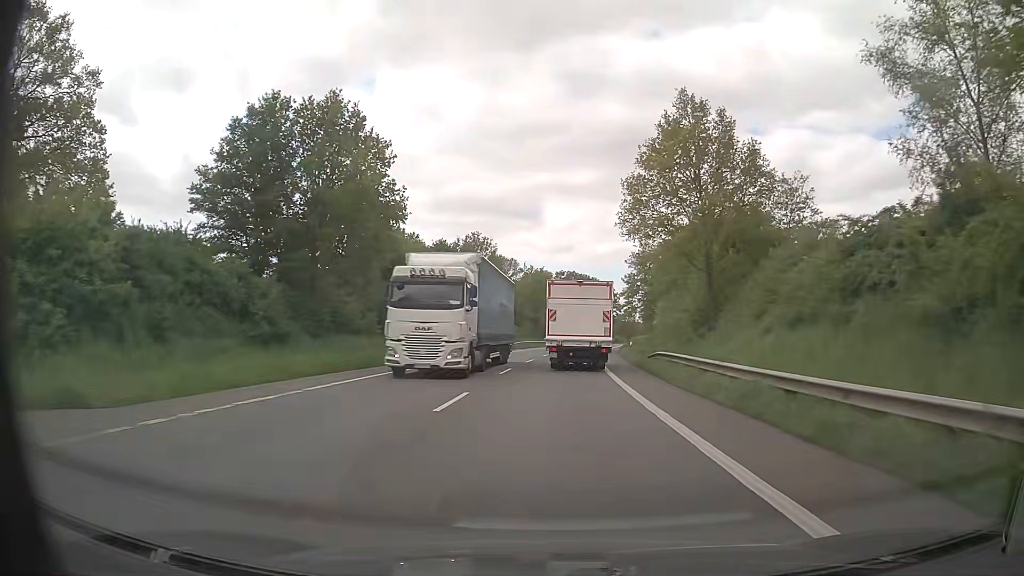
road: primary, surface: asphalt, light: Day
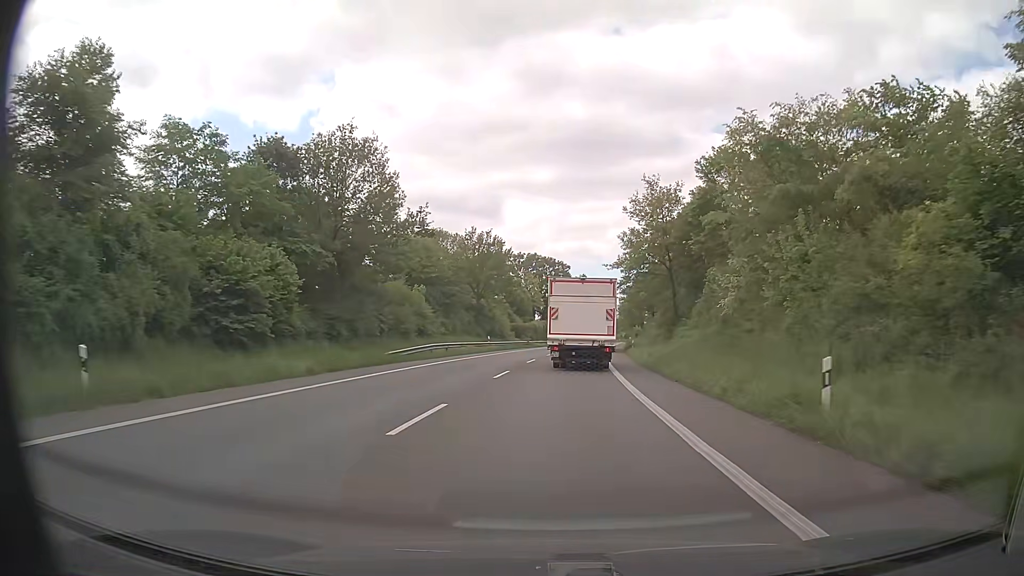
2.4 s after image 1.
(+1.2, +39.7) m; +4°
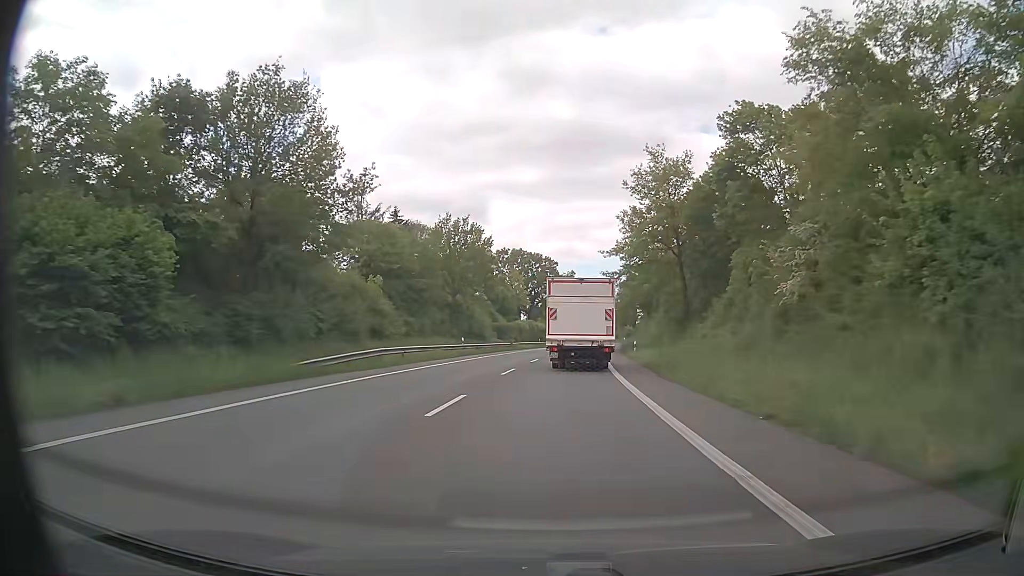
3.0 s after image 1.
(0.0, +9.9) m; +1°
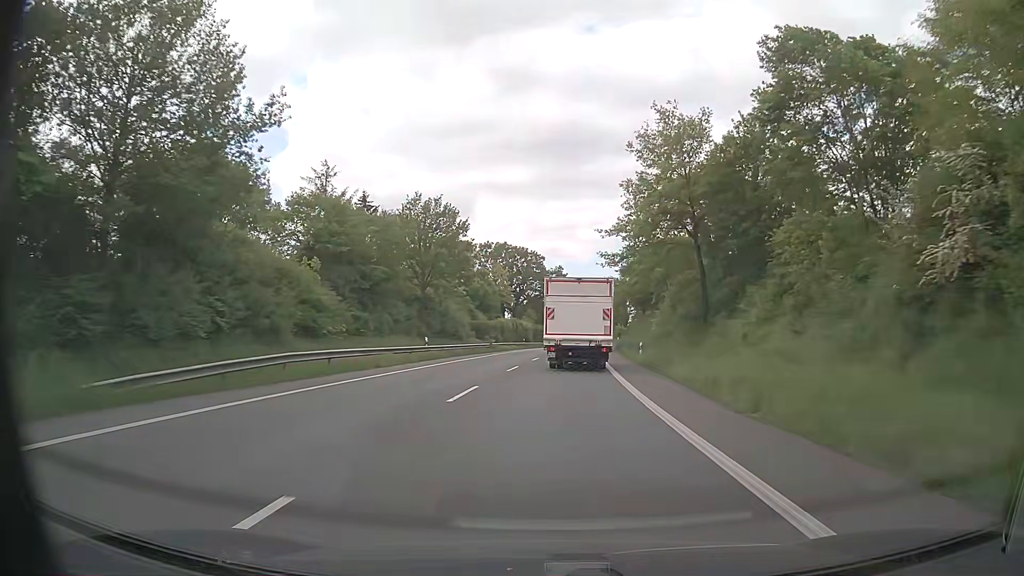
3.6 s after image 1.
(+0.1, +9.9) m; +1°
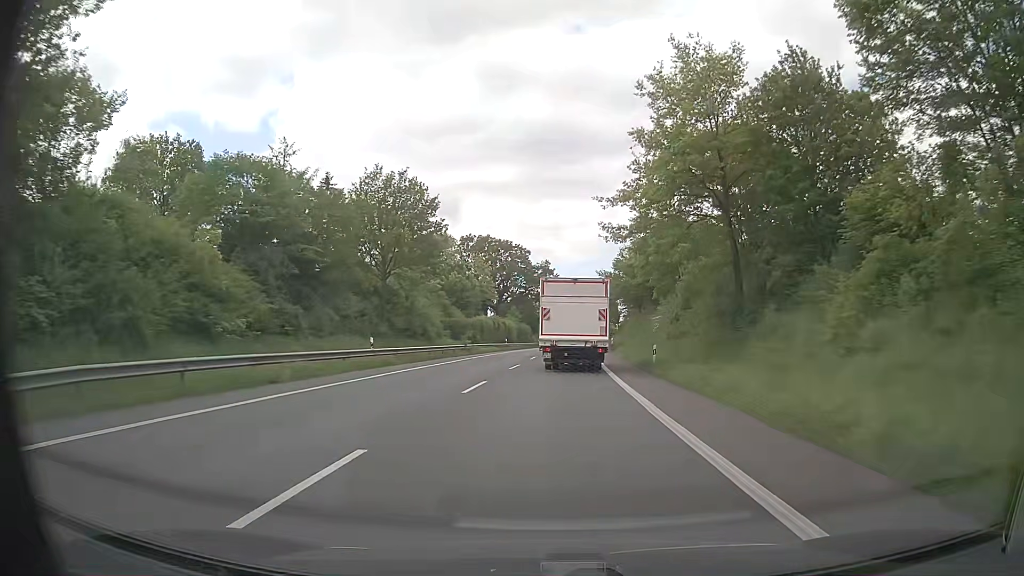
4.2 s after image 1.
(+0.1, +9.8) m; +1°
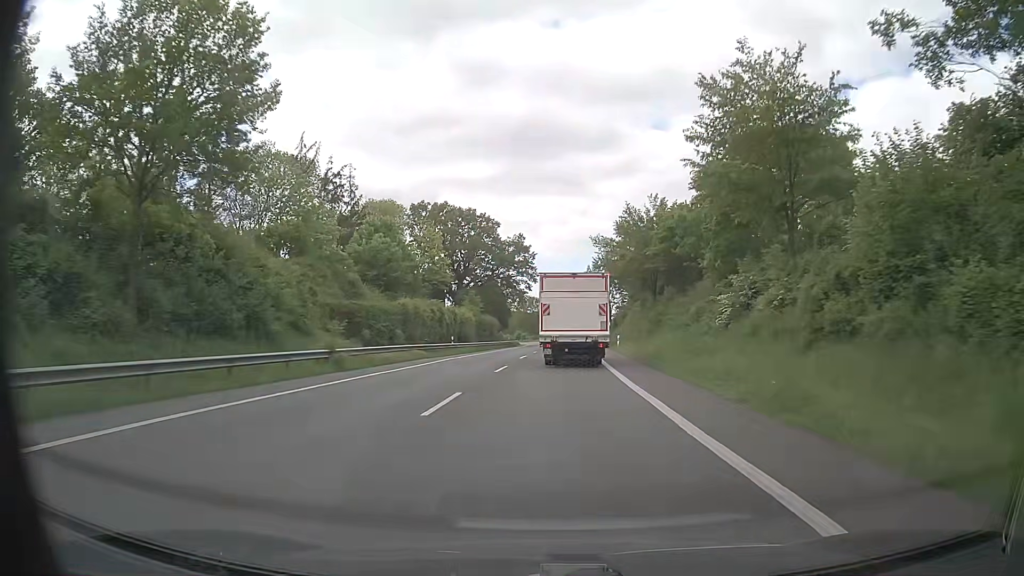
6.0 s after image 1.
(+0.5, +29.4) m; +2°
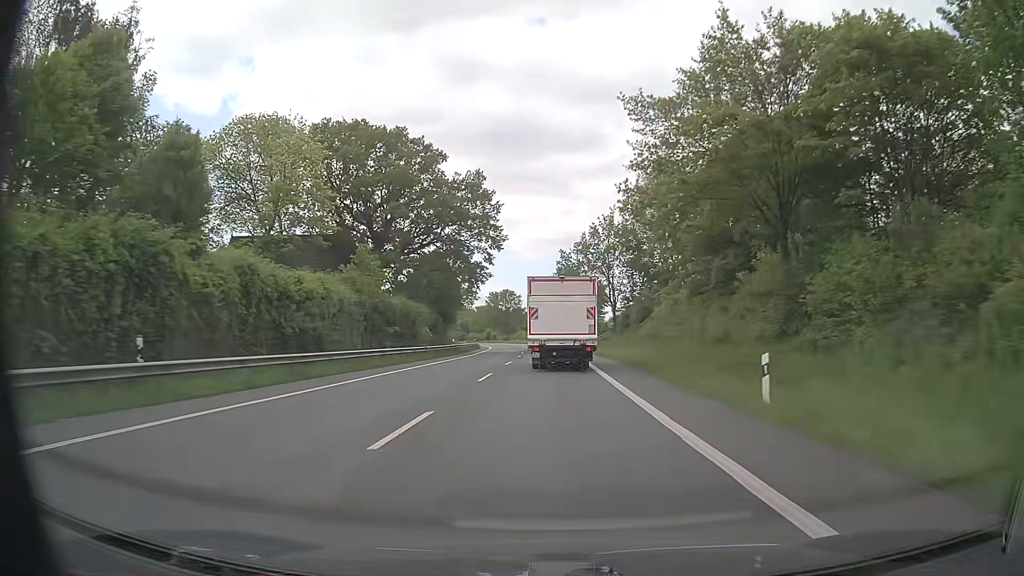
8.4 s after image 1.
(+0.7, +39.0) m; +2°
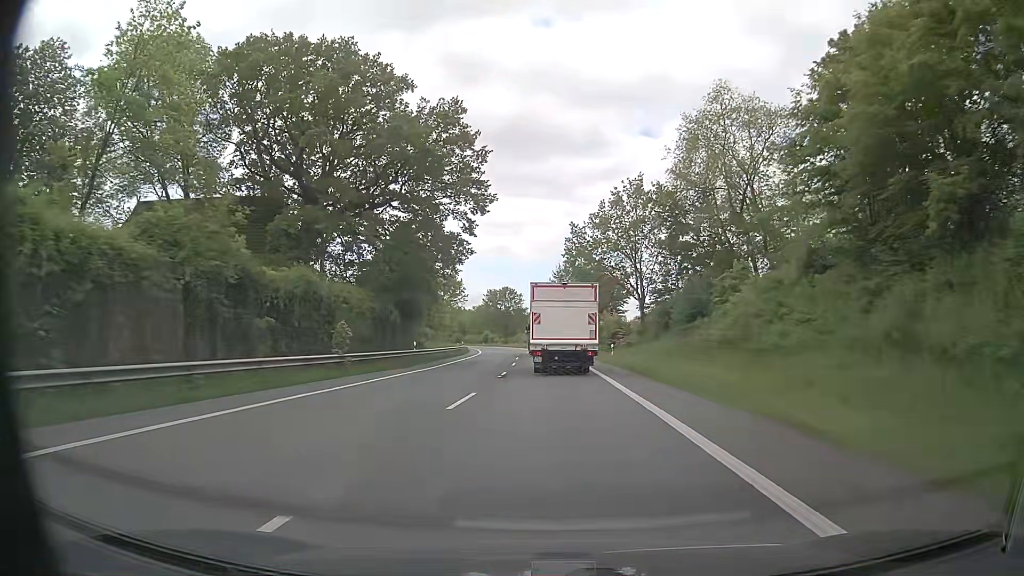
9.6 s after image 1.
(0.0, +19.5) m; 0°
(0, +10) (0, +20) (0, +30) (0, +40) (0, +50) (0, +60) (-1, +70) (-1, +80) (-2, +90) (-3, +100) m
